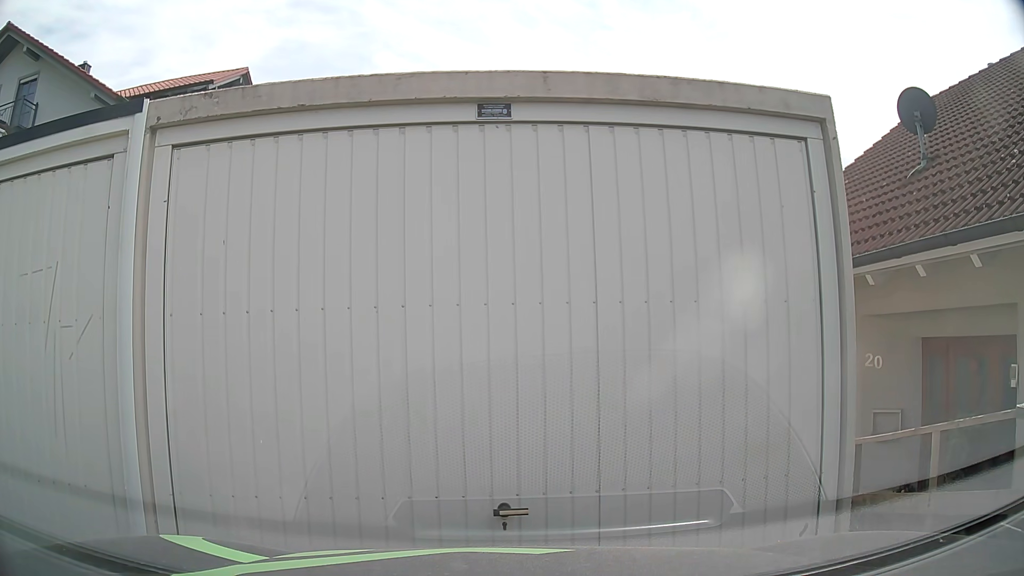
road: residential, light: Day
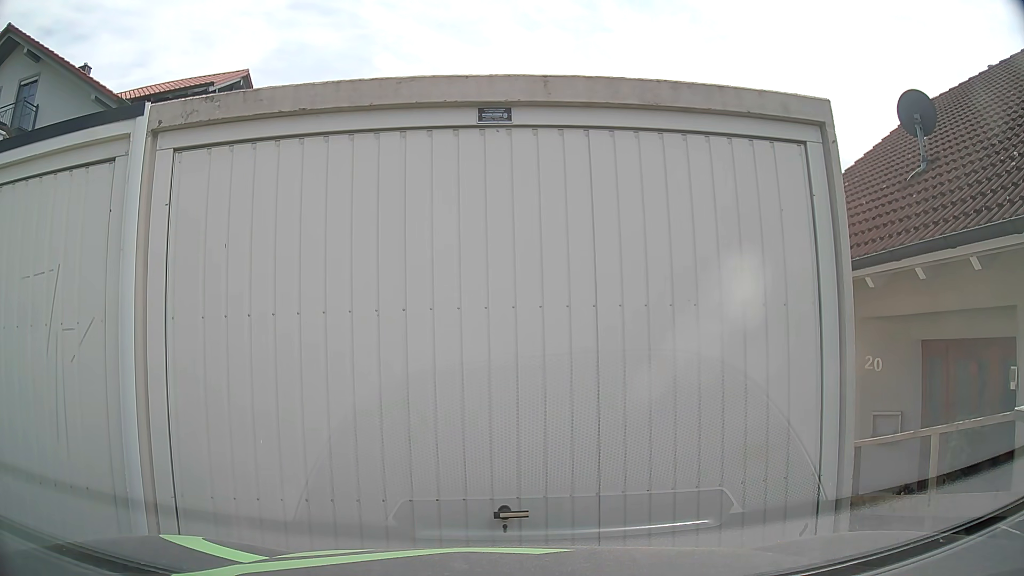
(0.0, +0.1) m; 0°
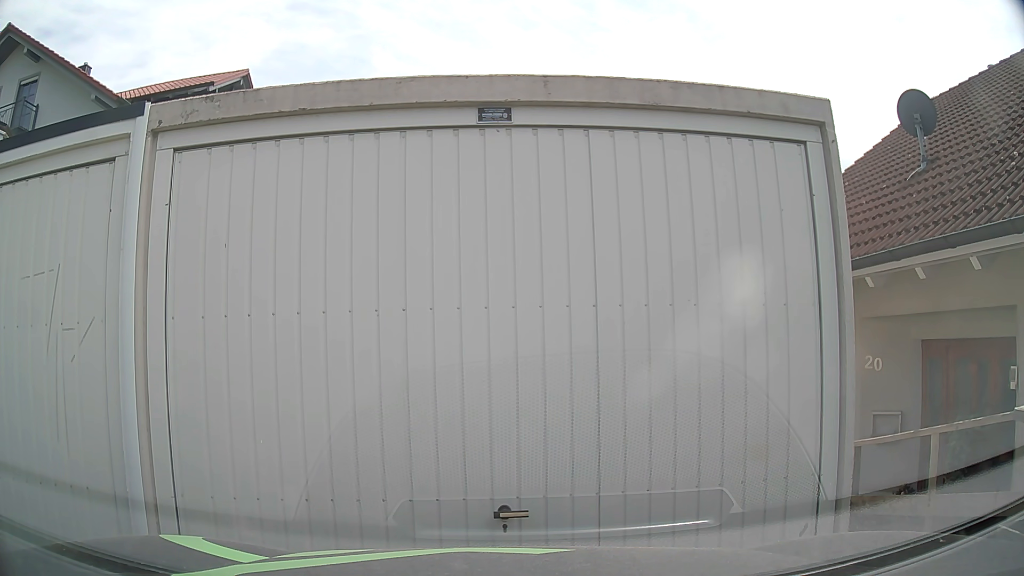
(0.0, +0.1) m; 0°
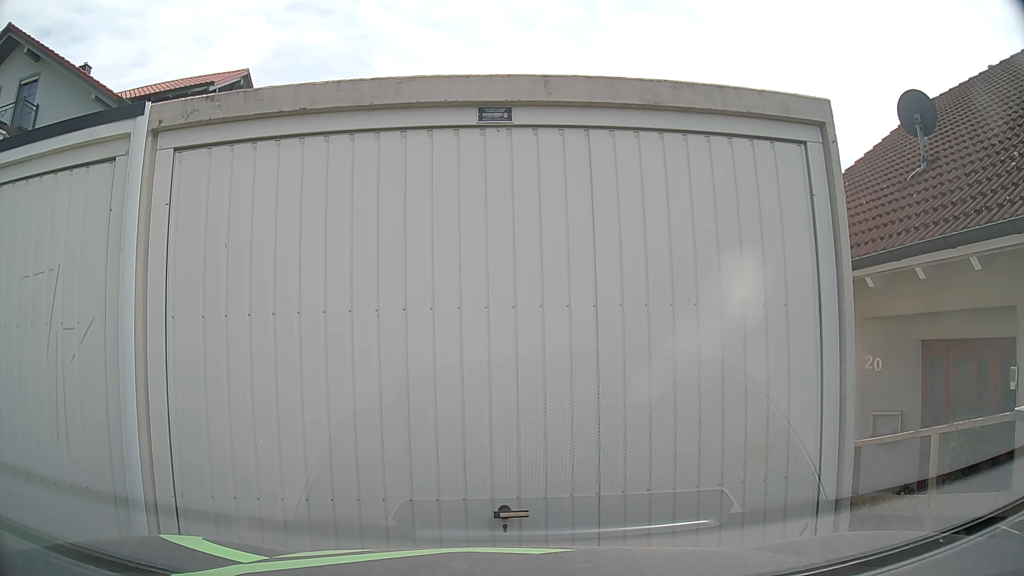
(0.0, 0.0) m; 0°
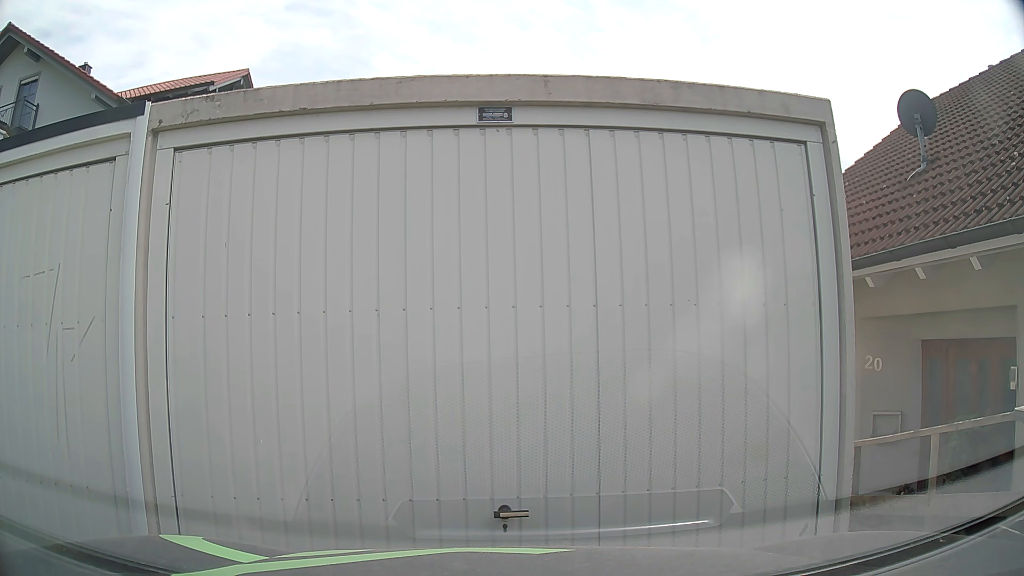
(0.0, 0.0) m; 0°
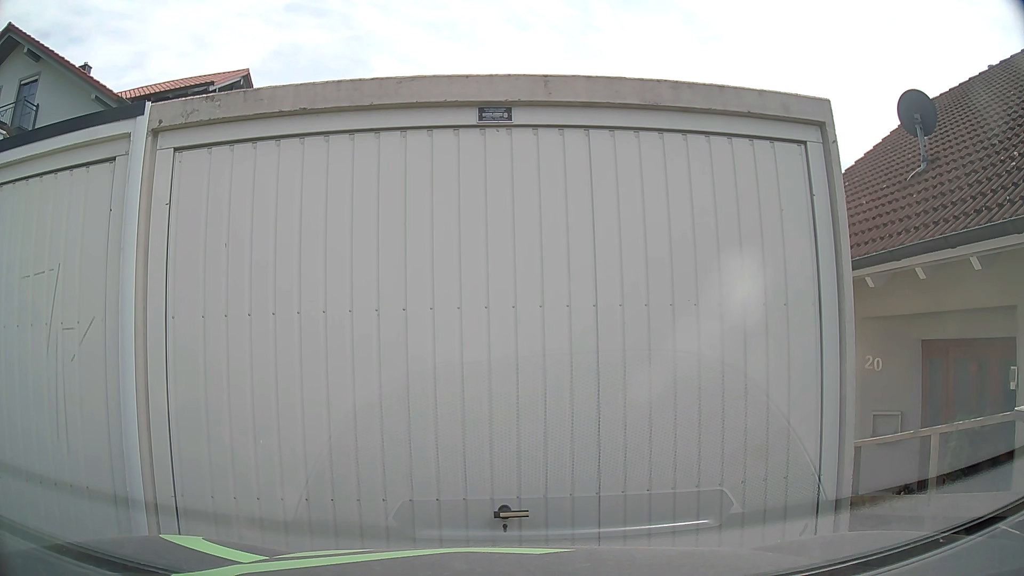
(0.0, 0.0) m; 0°
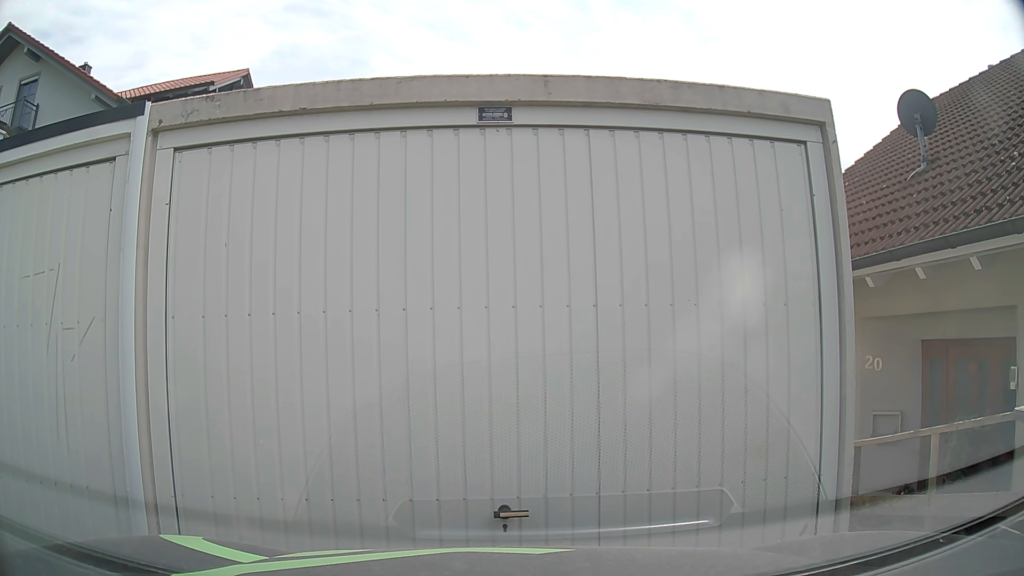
(0.0, 0.0) m; 0°
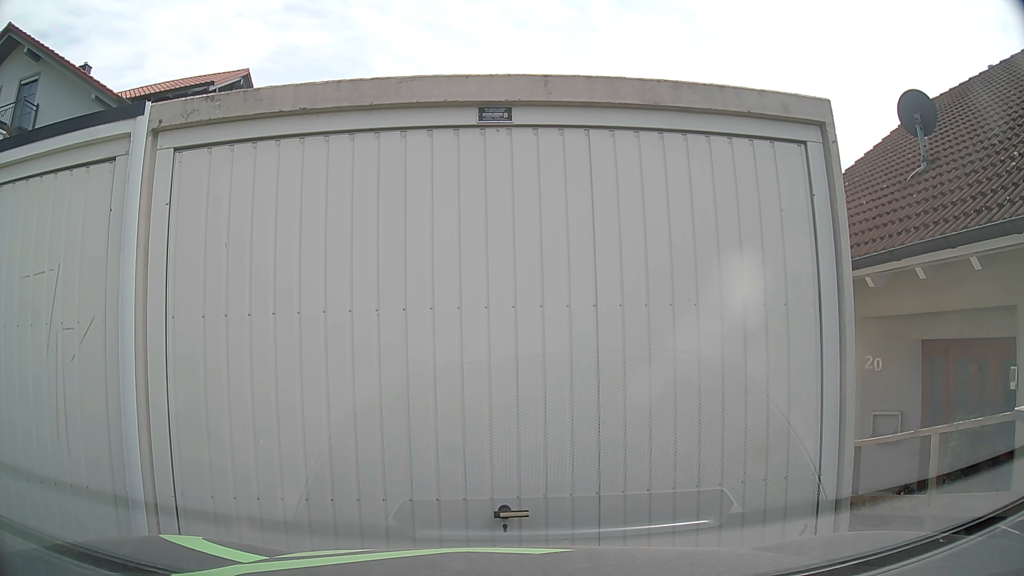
(0.0, 0.0) m; 0°
